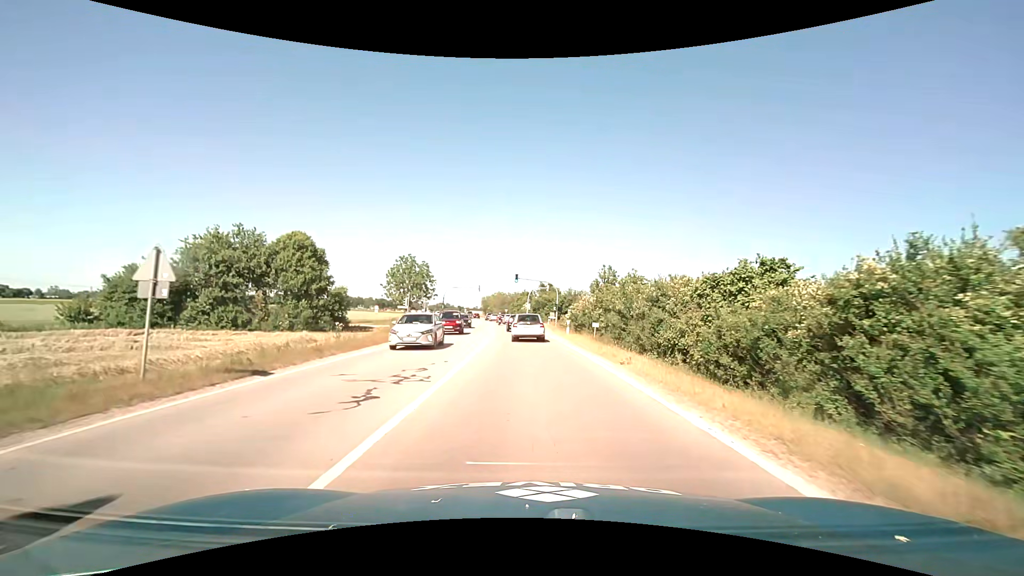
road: primary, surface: asphalt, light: Day
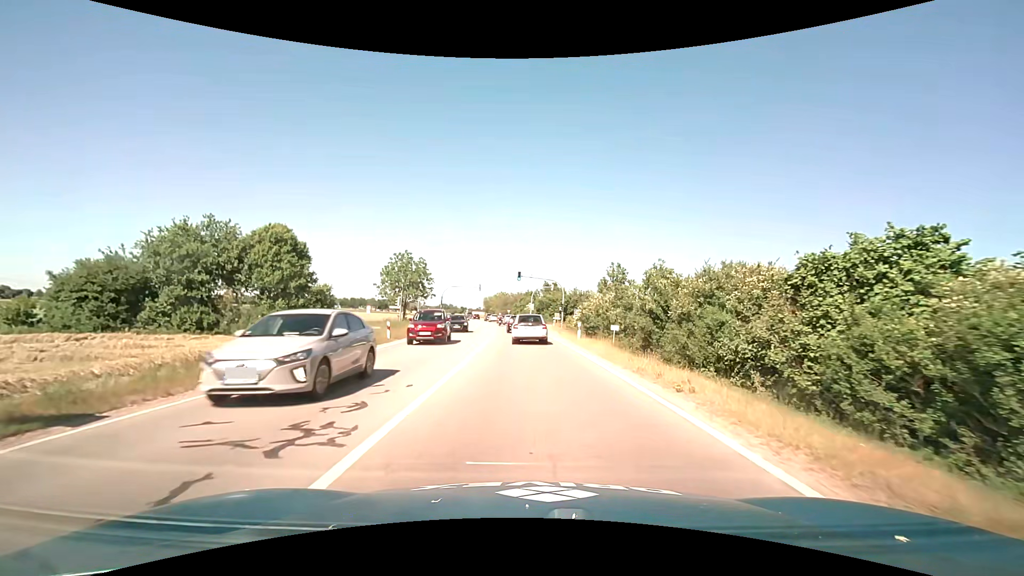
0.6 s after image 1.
(0.0, +4.8) m; 0°
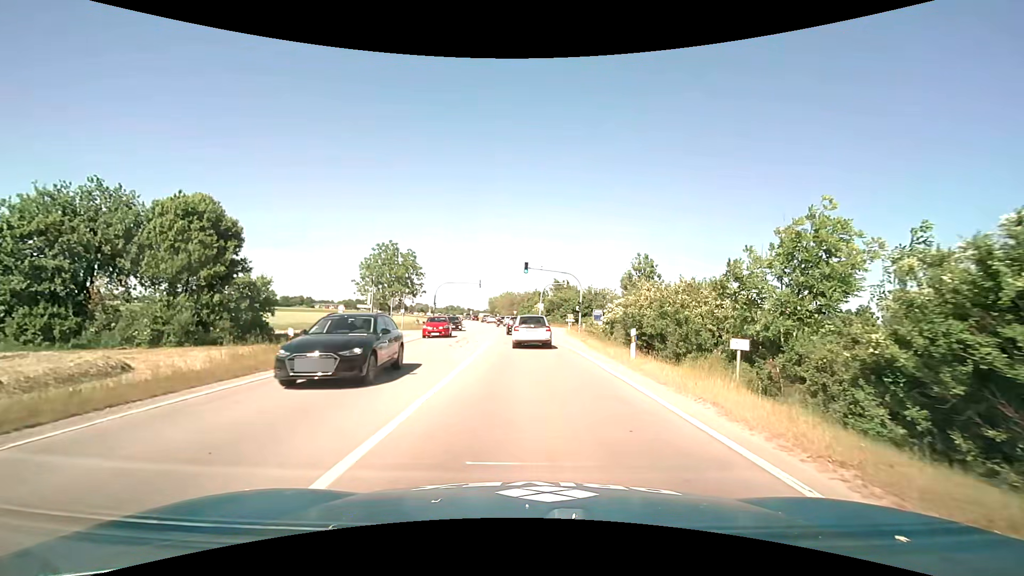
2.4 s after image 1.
(-0.1, +12.1) m; -1°
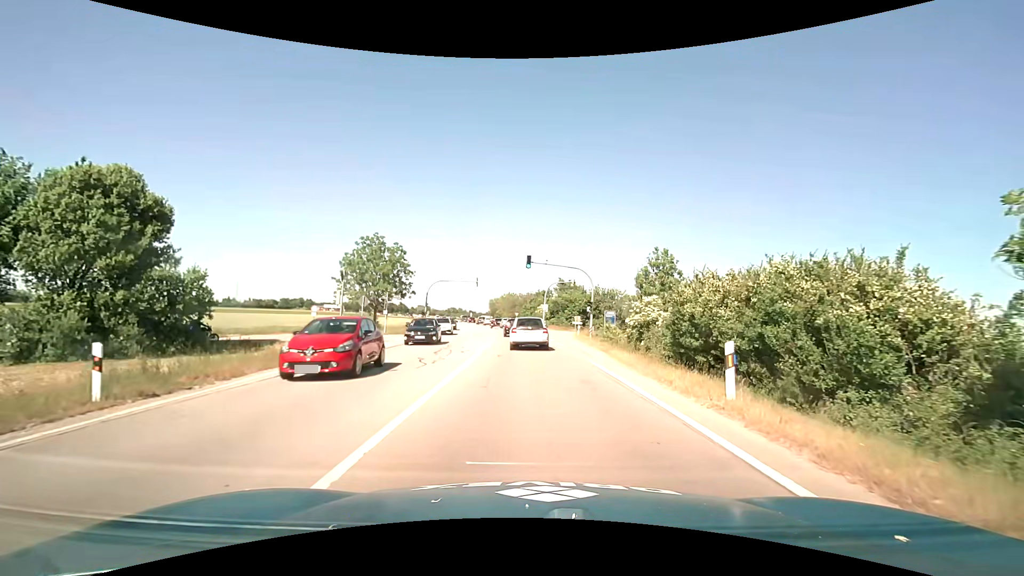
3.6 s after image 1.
(0.0, +7.1) m; 0°
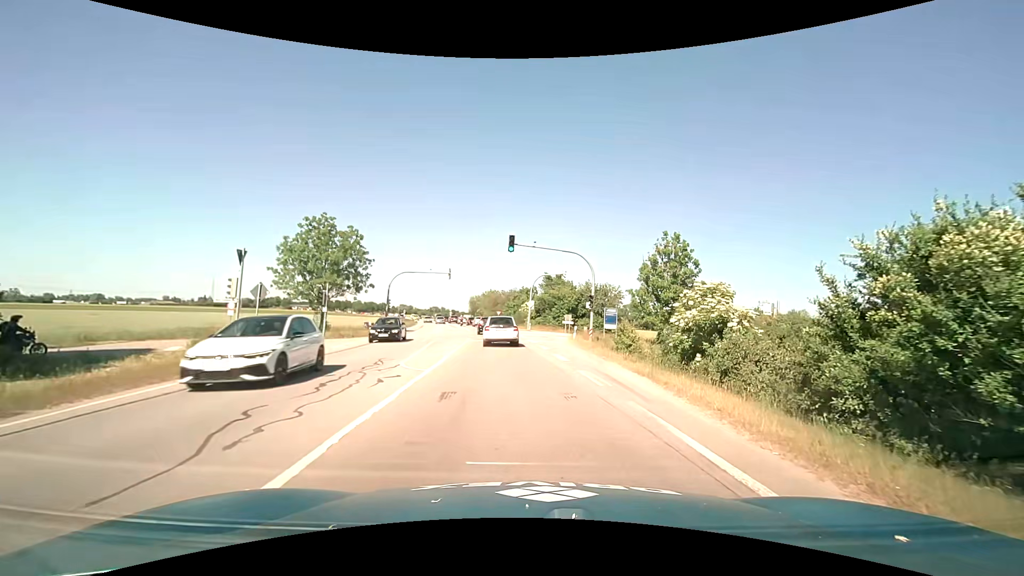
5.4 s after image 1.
(0.0, +9.9) m; +2°
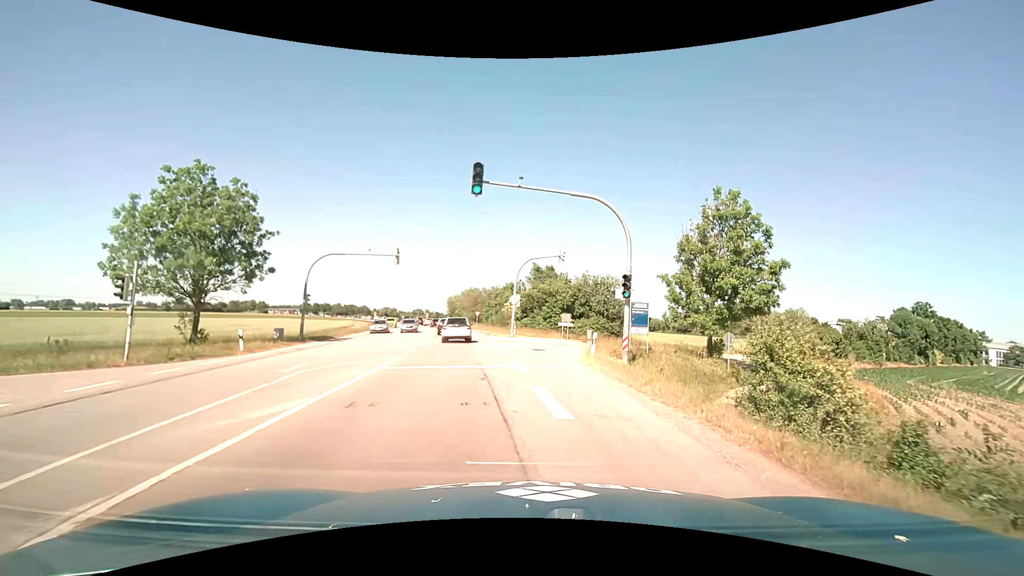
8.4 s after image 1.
(0.0, +15.8) m; +1°
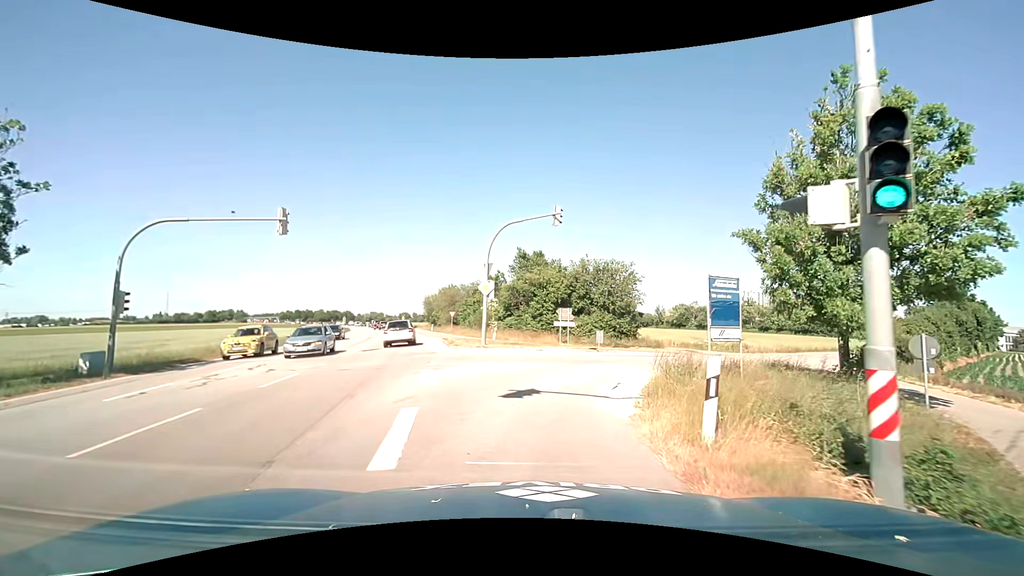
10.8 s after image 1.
(+0.4, +14.2) m; +1°
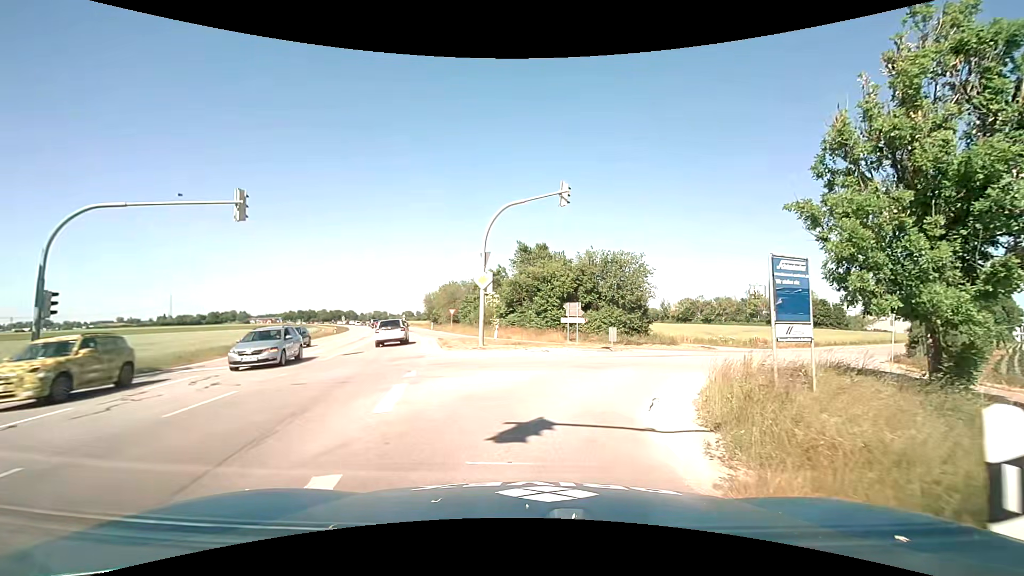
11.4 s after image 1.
(0.0, +3.2) m; 0°
(+1, +10) (+4, +19) (+10, +27) (+17, +34) (+24, +42) (+31, +49) (+37, +57) (+44, +64) (+50, +72) (+57, +79) m
